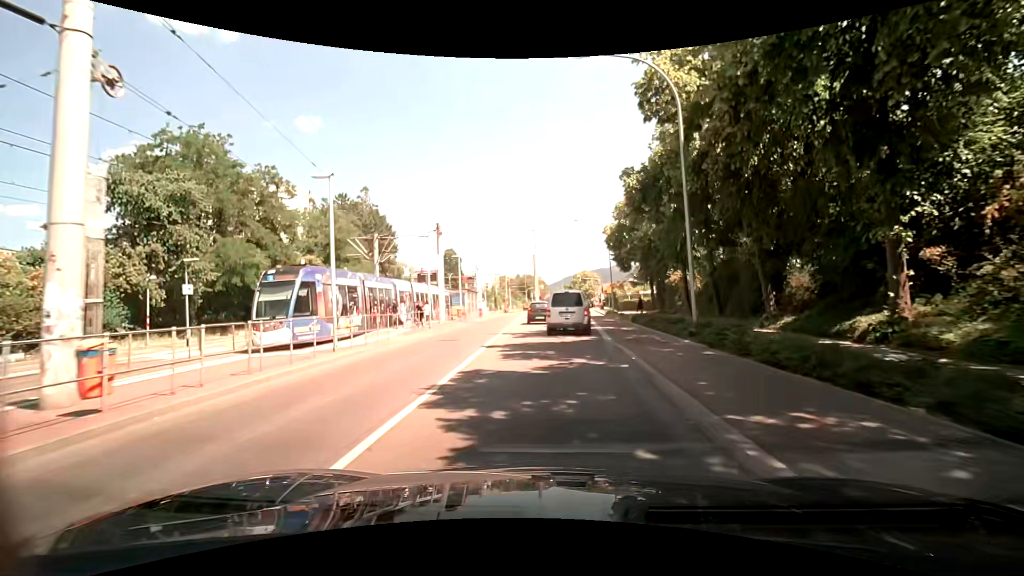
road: tertiary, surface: asphalt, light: Day
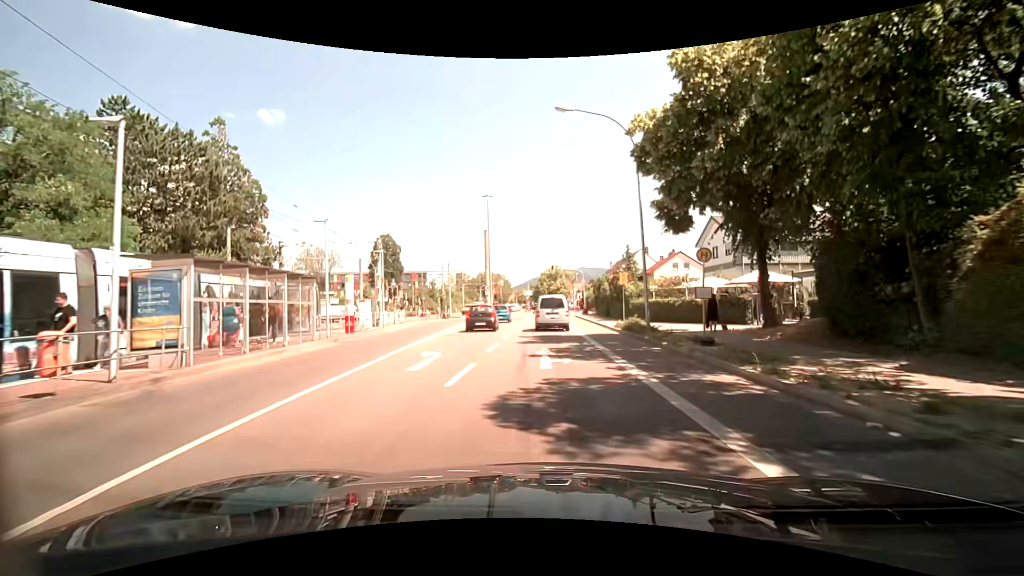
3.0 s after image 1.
(+1.3, +29.3) m; +4°
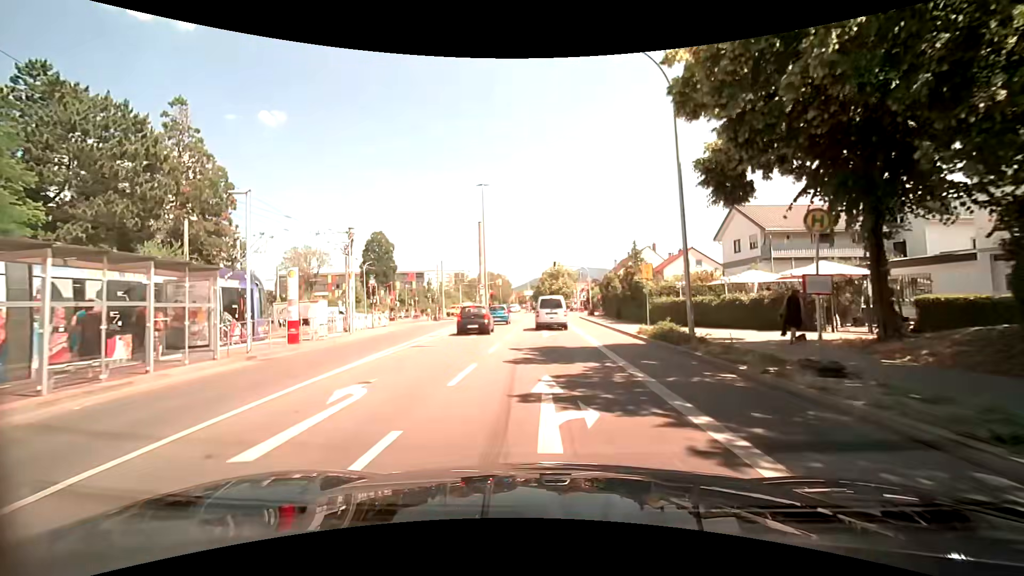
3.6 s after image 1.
(+0.1, +5.9) m; +1°
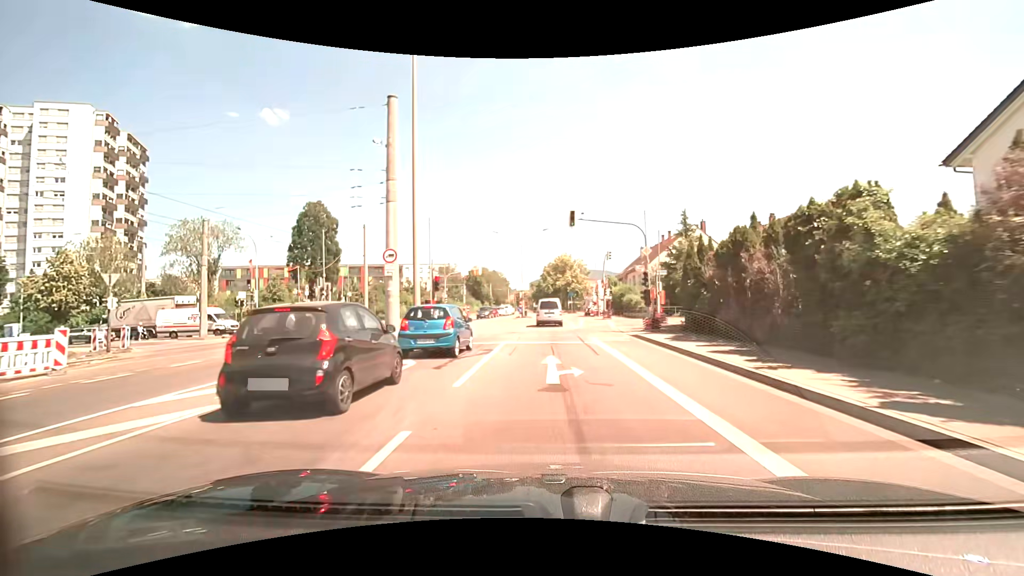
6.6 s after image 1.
(-0.4, +30.3) m; -1°
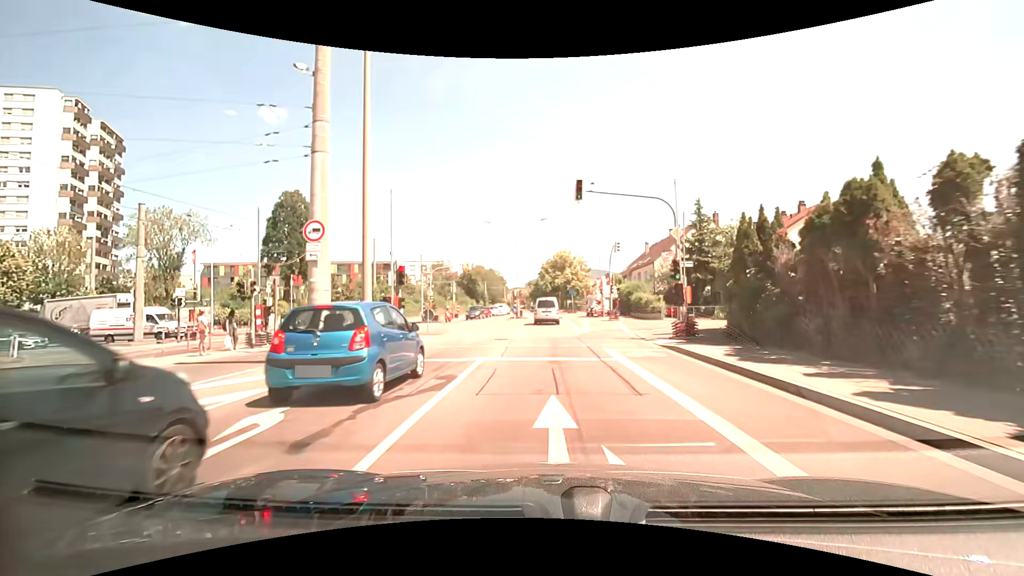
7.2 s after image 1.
(0.0, +6.3) m; 0°
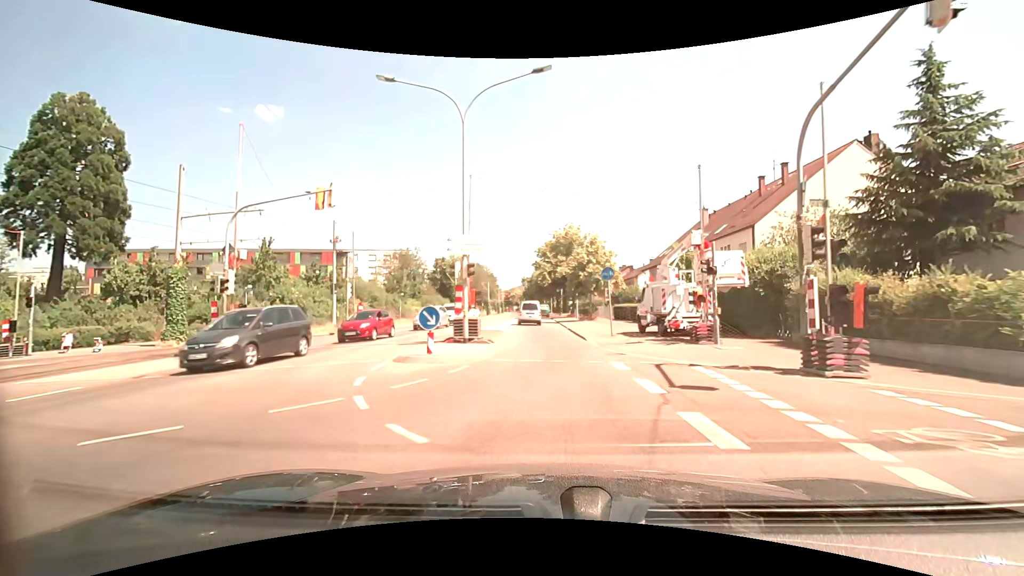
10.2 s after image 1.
(+0.3, +32.3) m; +1°
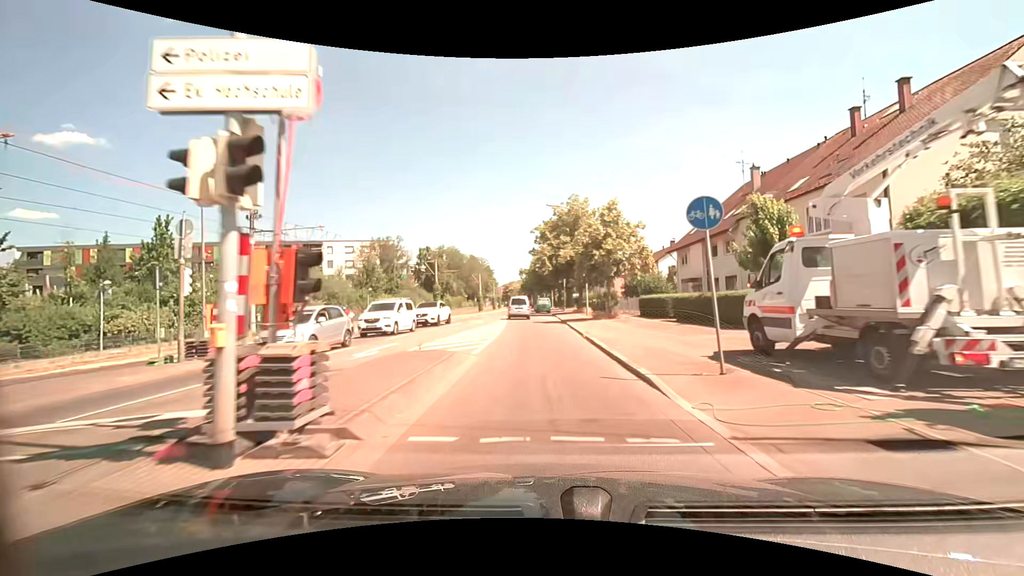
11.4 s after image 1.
(+0.1, +13.2) m; +1°
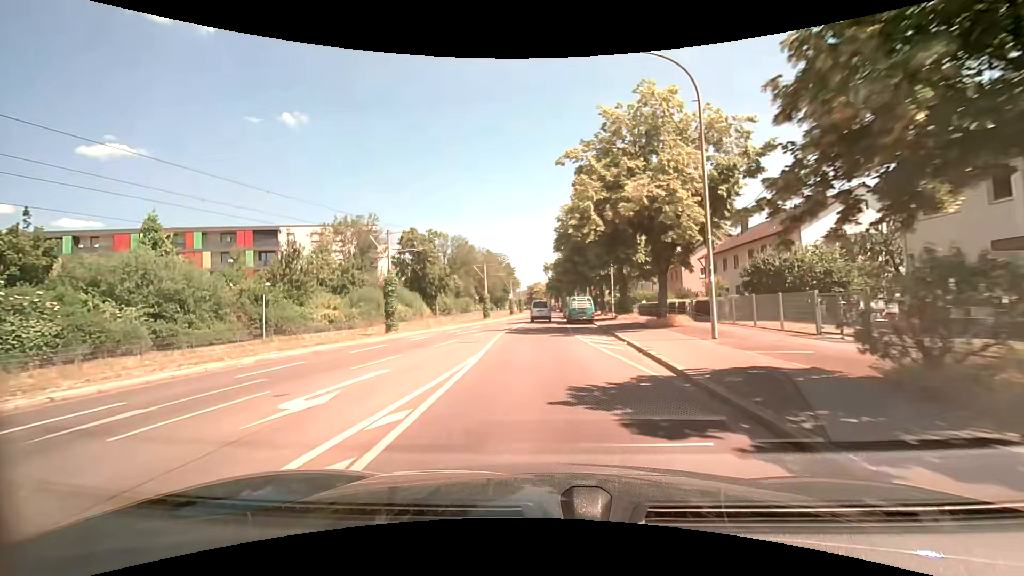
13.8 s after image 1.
(-0.9, +27.2) m; -4°
(0, +10) (0, +20) (0, +30) (0, +40) (0, +50) (0, +60) (0, +70) (+1, +80) (+1, +90) (+1, +100) m
